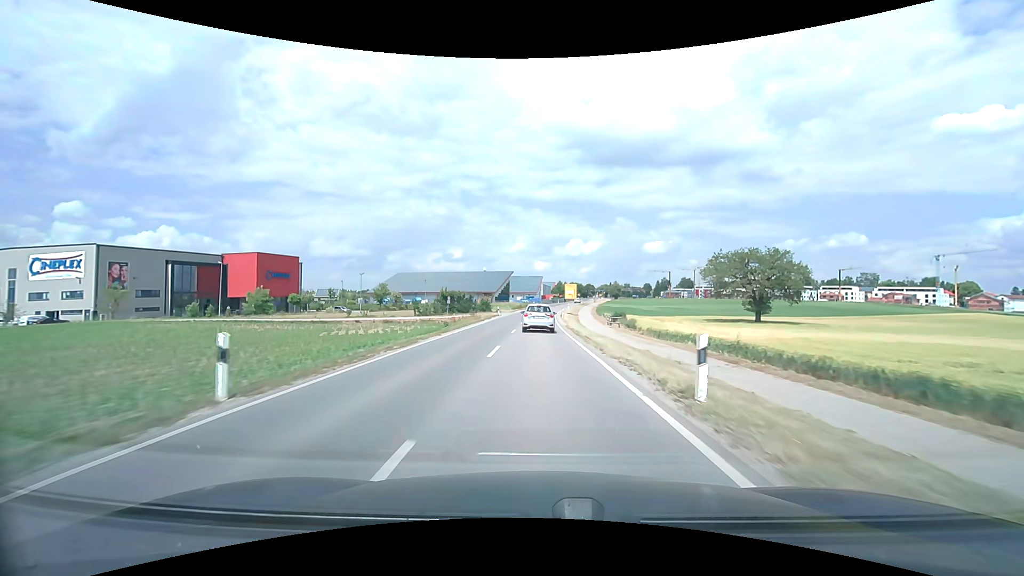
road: secondary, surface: asphalt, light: Day
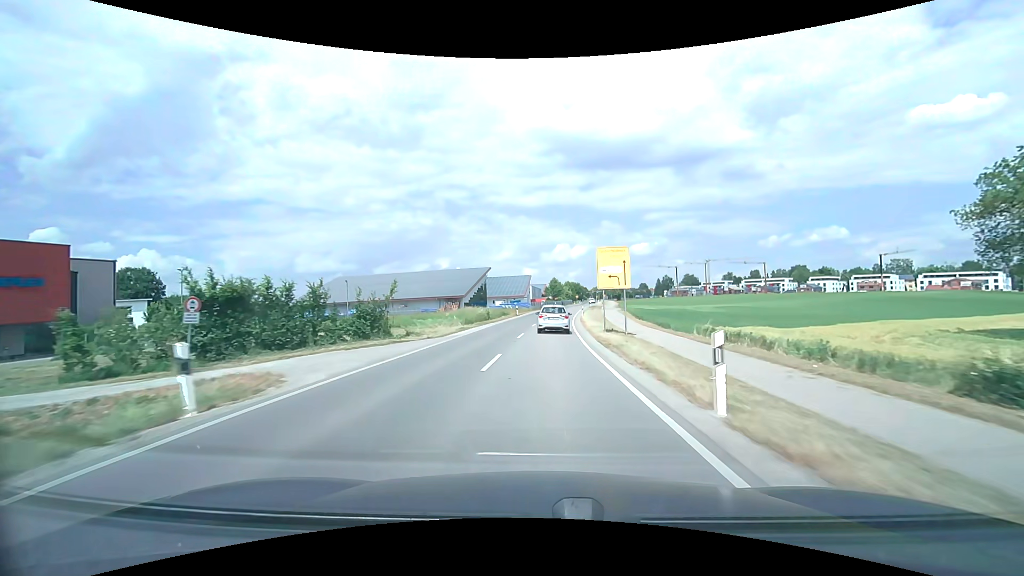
(+0.2, +50.2) m; +1°
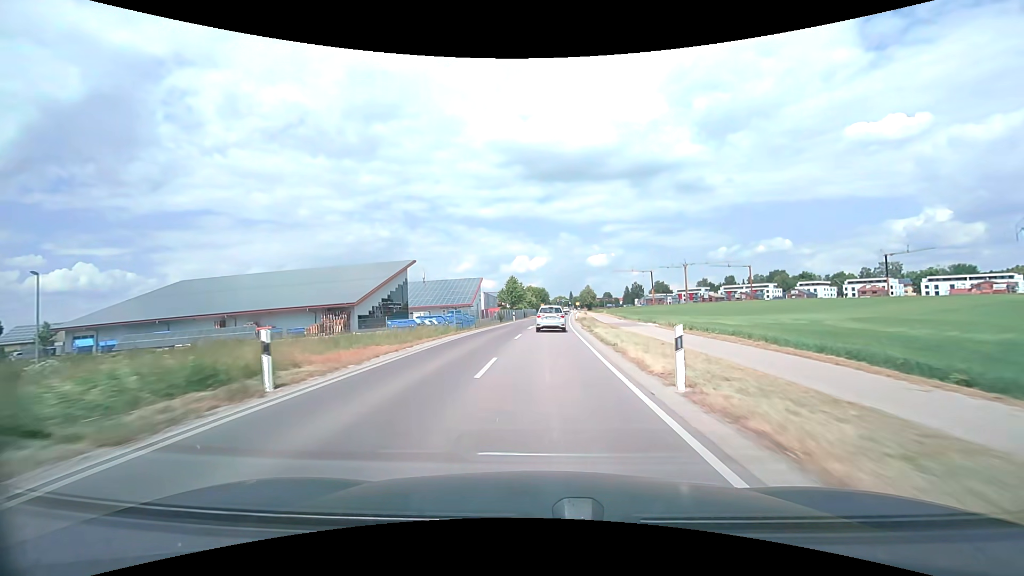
(+1.6, +47.4) m; +4°
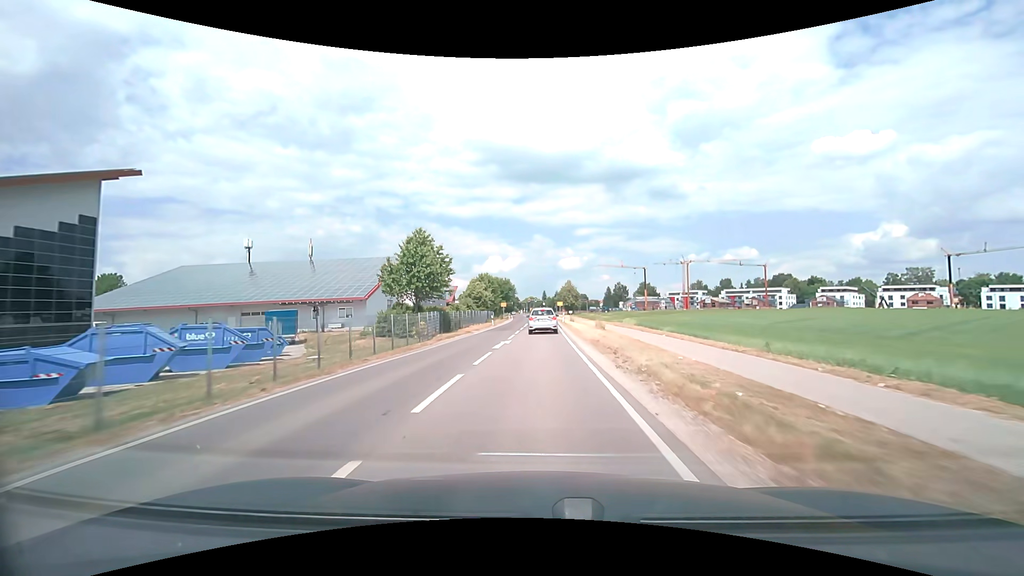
(+2.3, +57.0) m; +3°
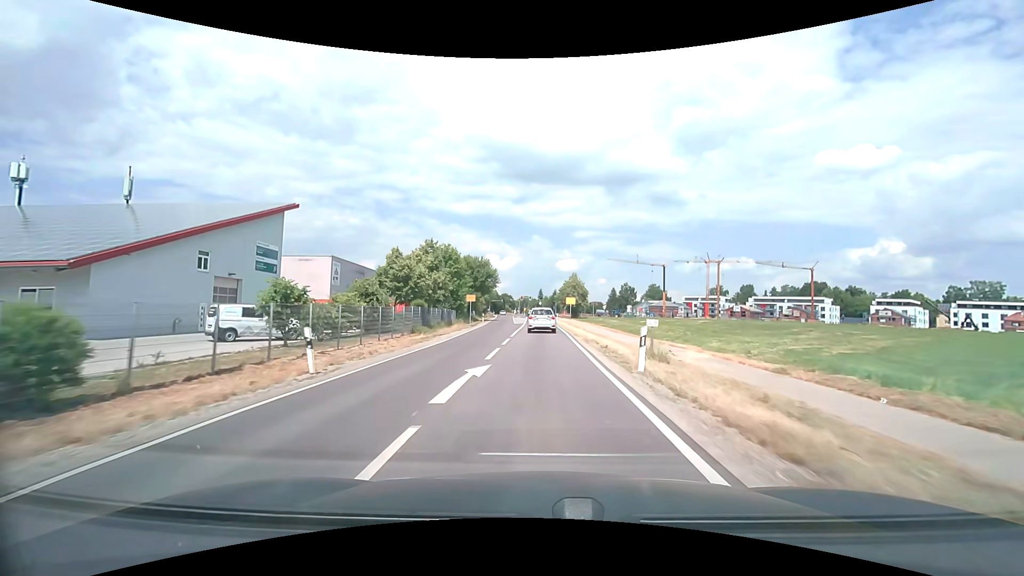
(+0.2, +40.5) m; 0°
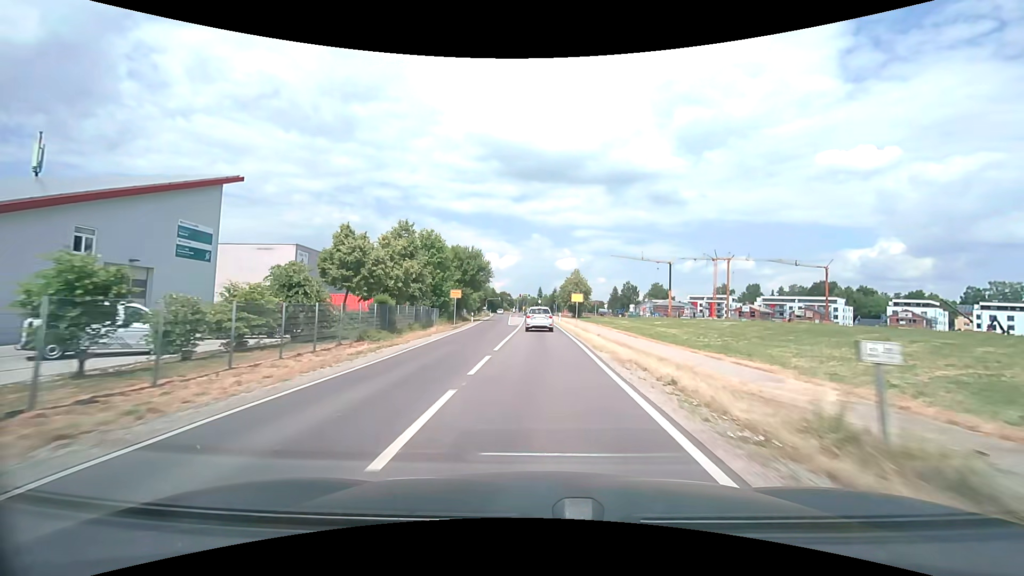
(0.0, +9.4) m; 0°
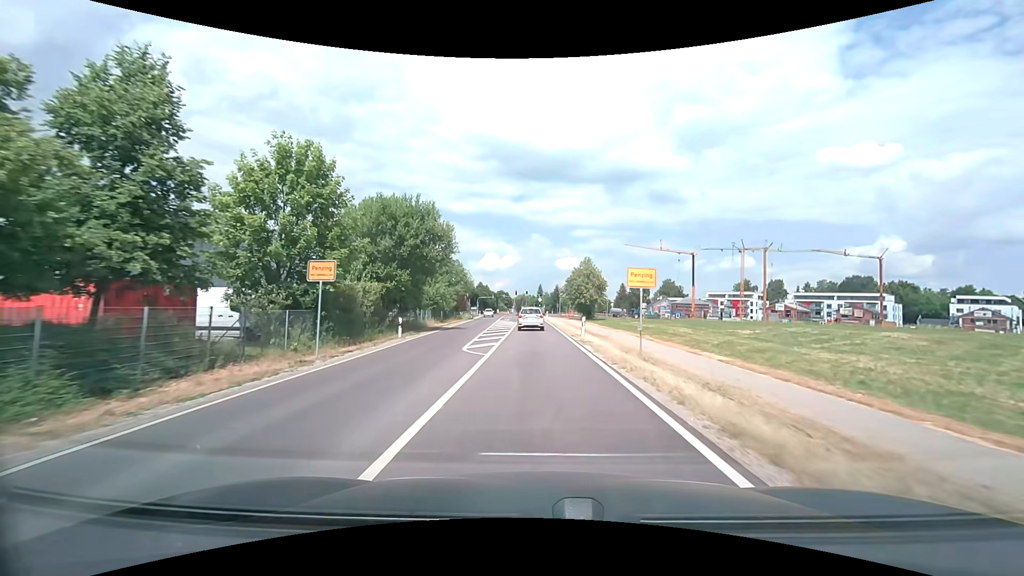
(+0.1, +26.8) m; 0°
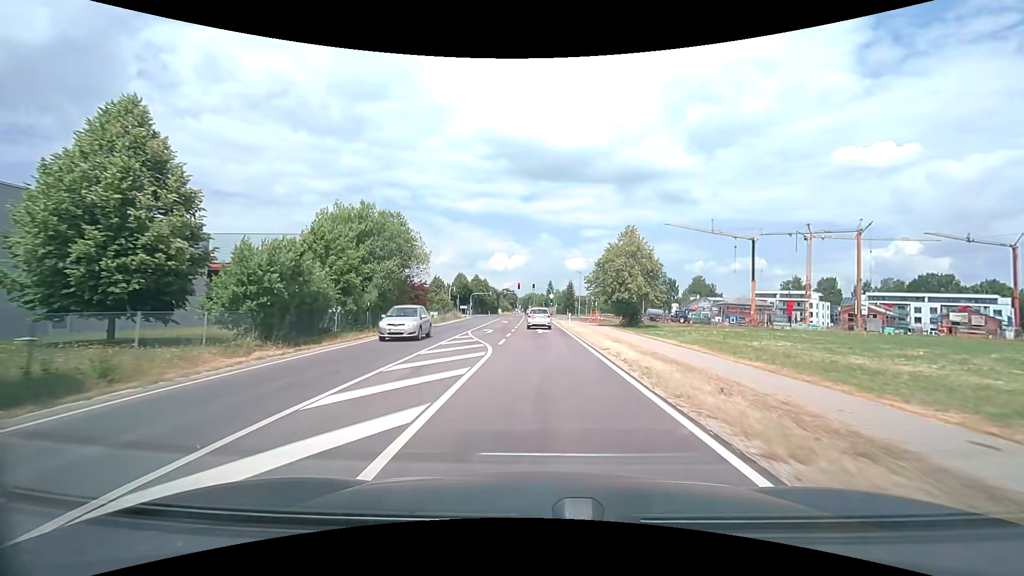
(-0.4, +35.5) m; -1°
